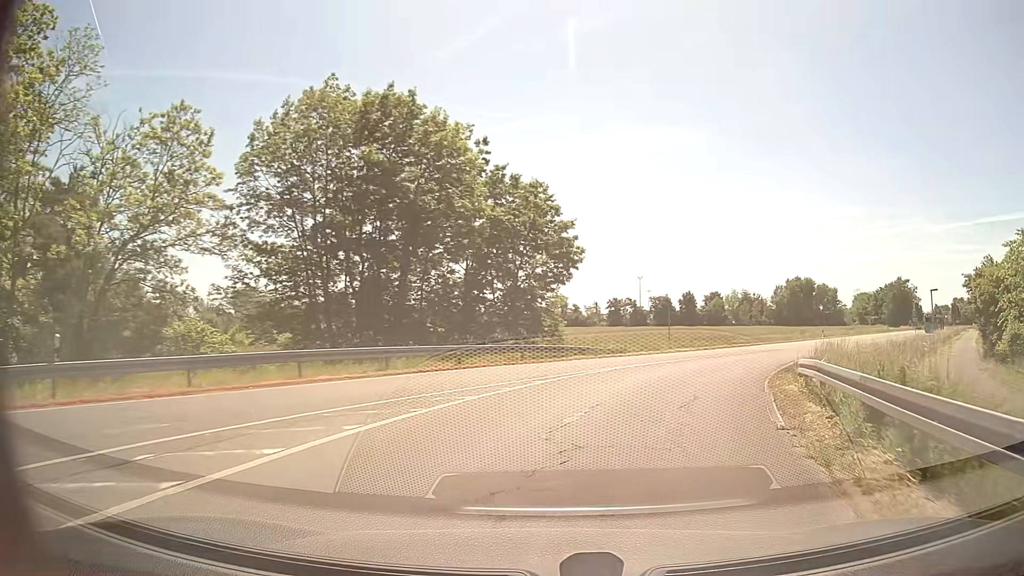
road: tertiary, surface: asphalt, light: Day
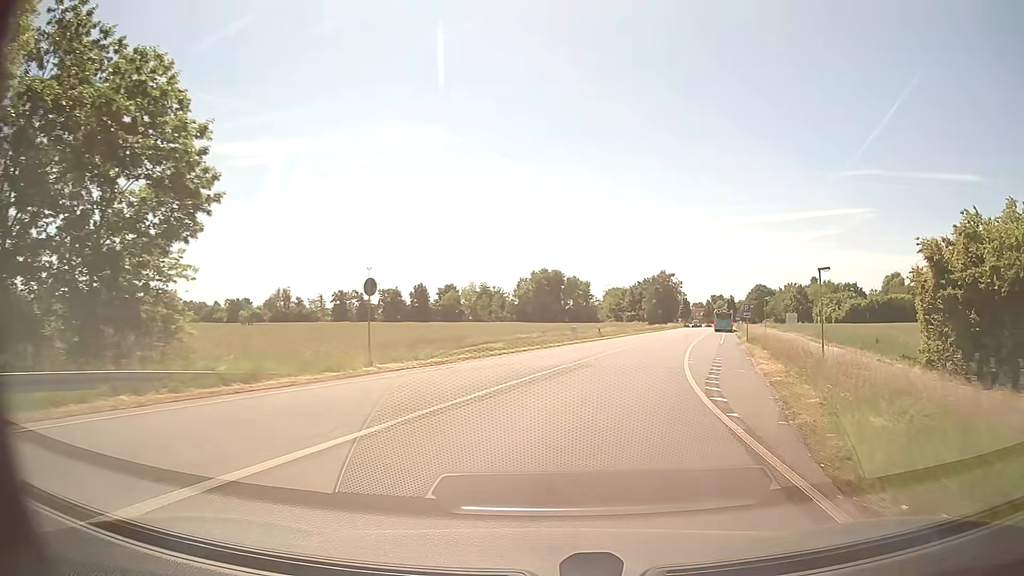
(+4.1, +19.4) m; +23°
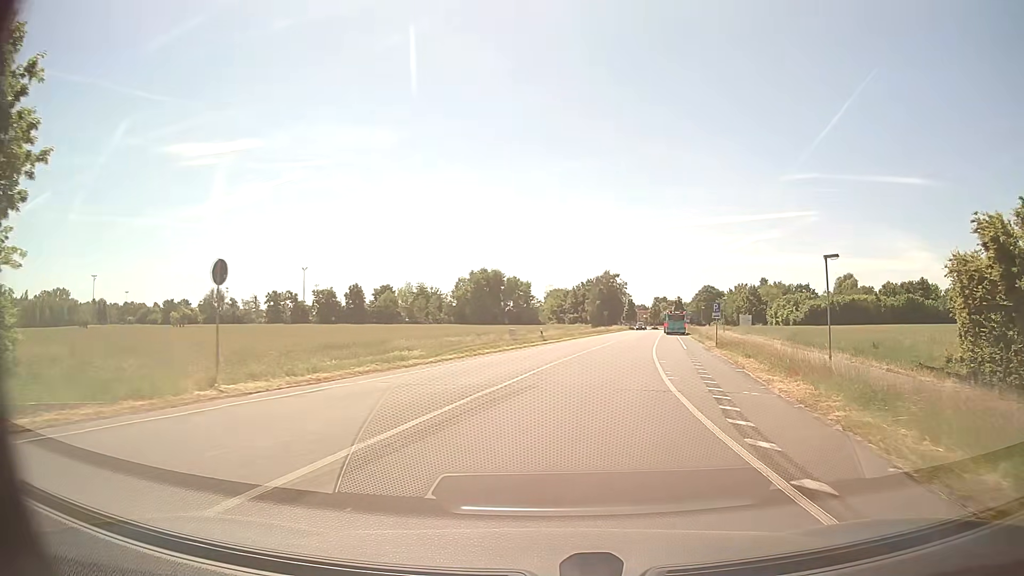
(+0.3, +7.1) m; +5°
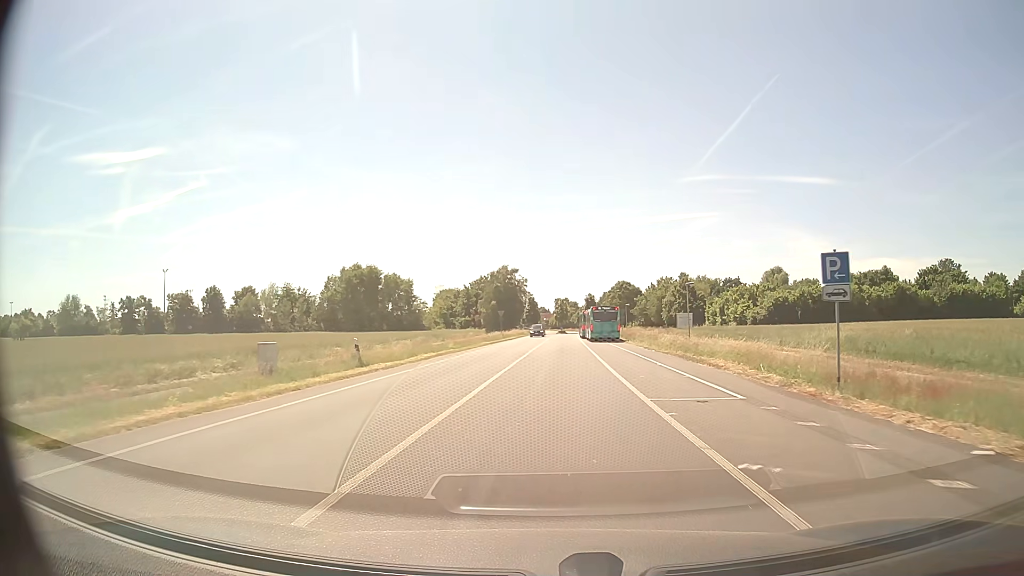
(+2.9, +28.0) m; +9°
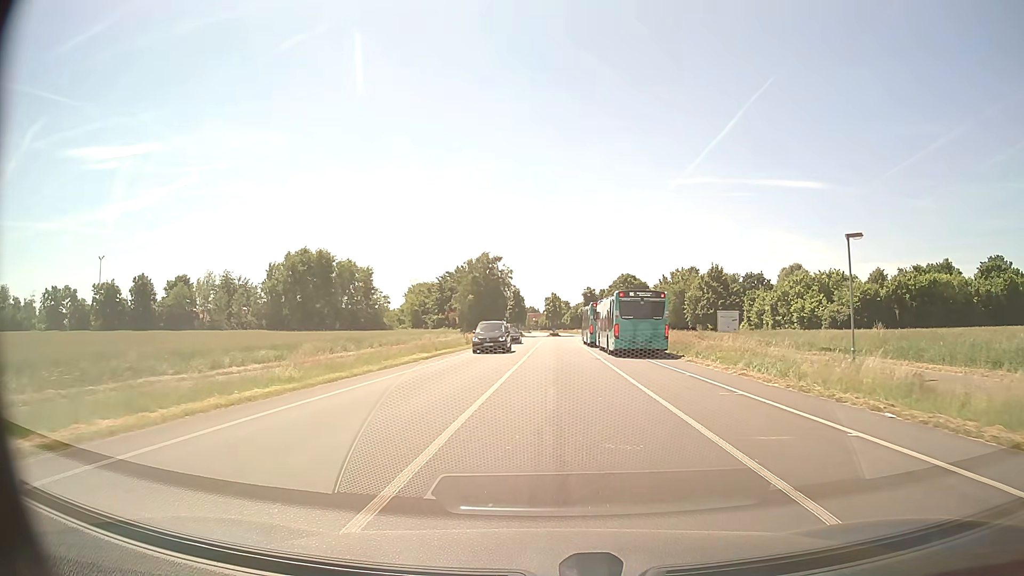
(+0.3, +27.2) m; +1°
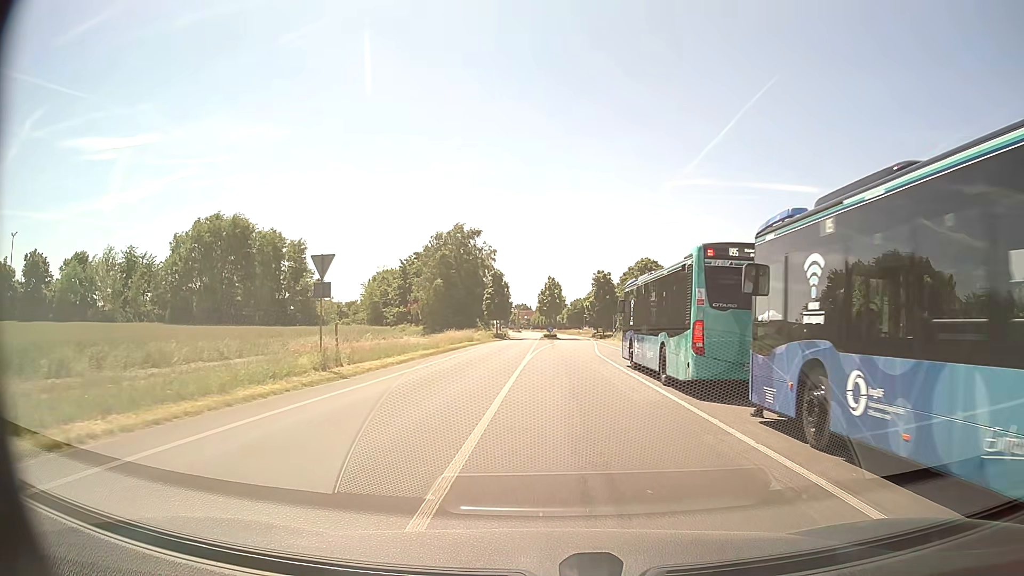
(+0.1, +32.6) m; +1°
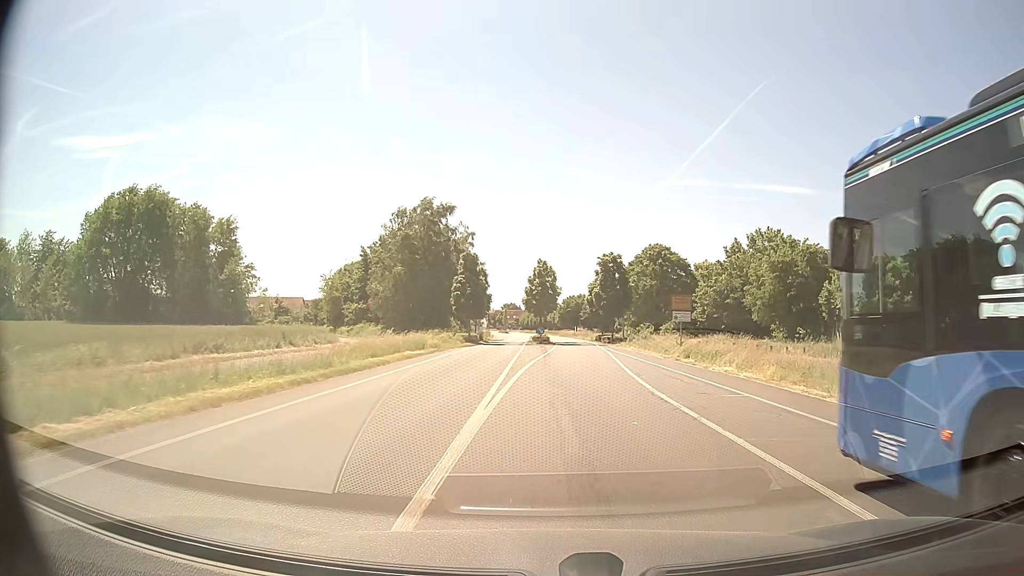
(+0.1, +19.0) m; +1°
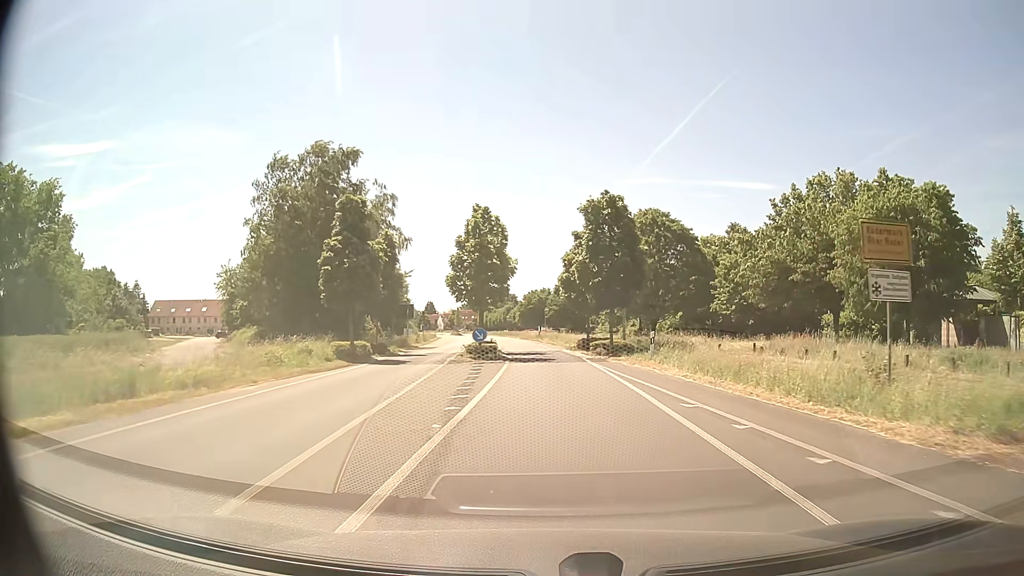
(+0.9, +25.1) m; +3°
(0, +10) (0, +20) (0, +30) (-1, +40) (-1, +50) (-2, +60) (-3, +70) (-4, +80) (-5, +90) (-7, +100) m
